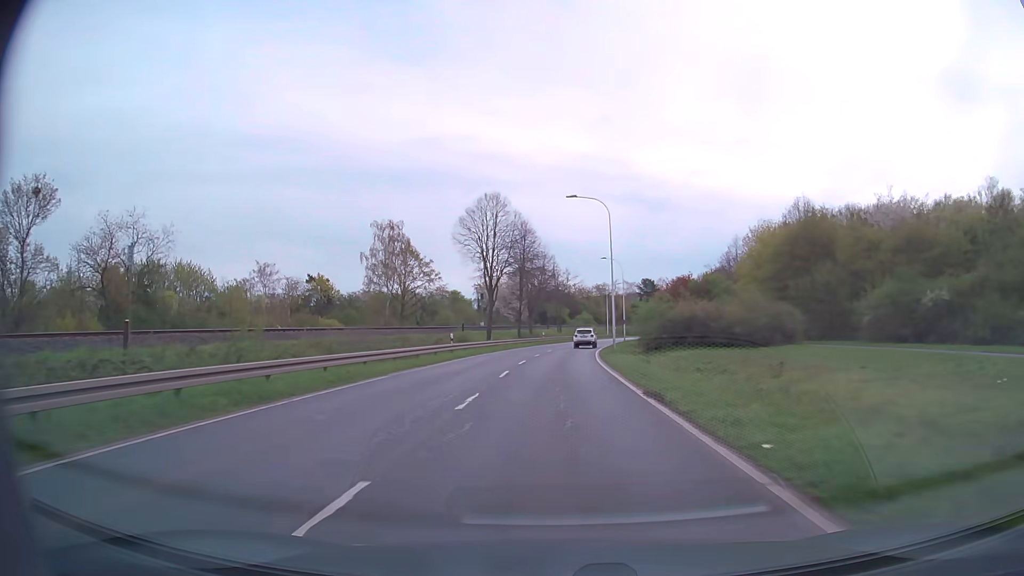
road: secondary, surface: asphalt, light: Day
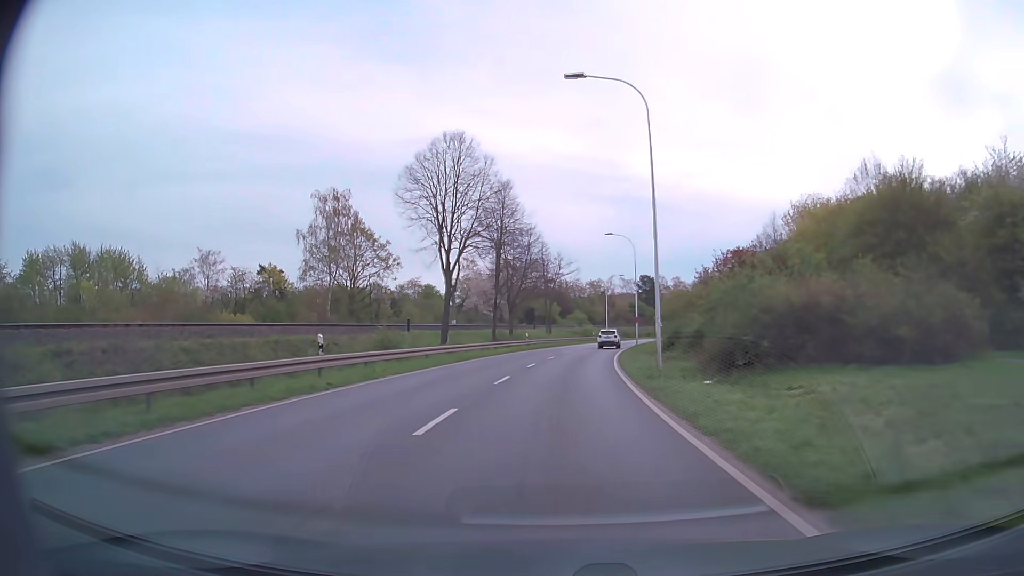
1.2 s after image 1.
(+0.1, +20.9) m; +1°
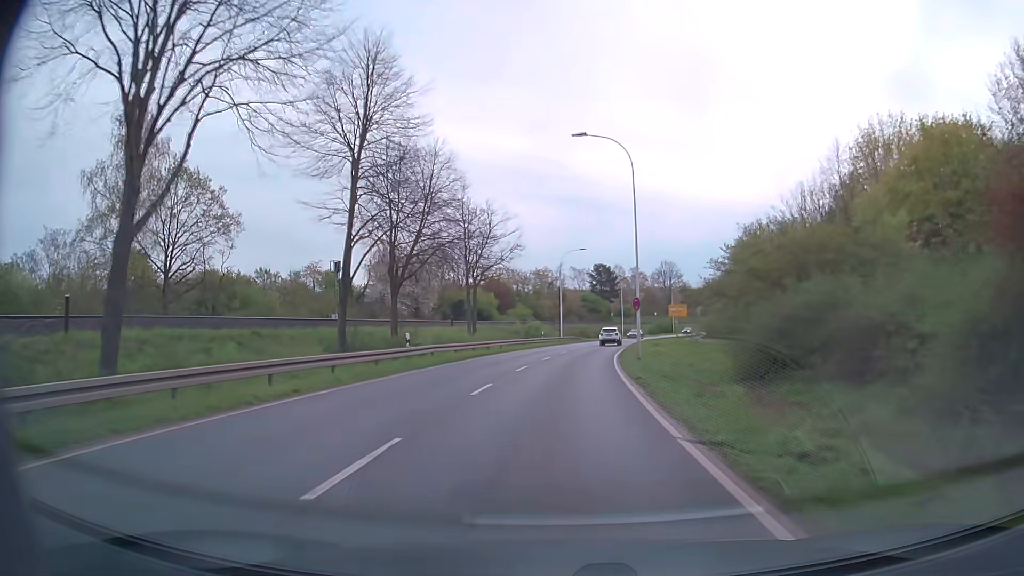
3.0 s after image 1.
(+1.2, +30.6) m; +5°
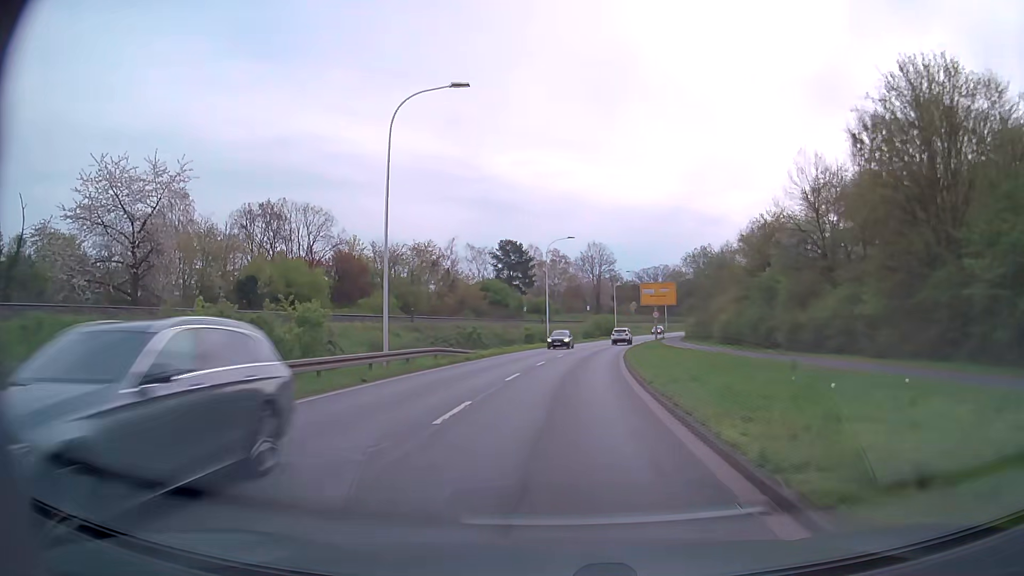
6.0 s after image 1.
(+3.2, +49.0) m; +7°
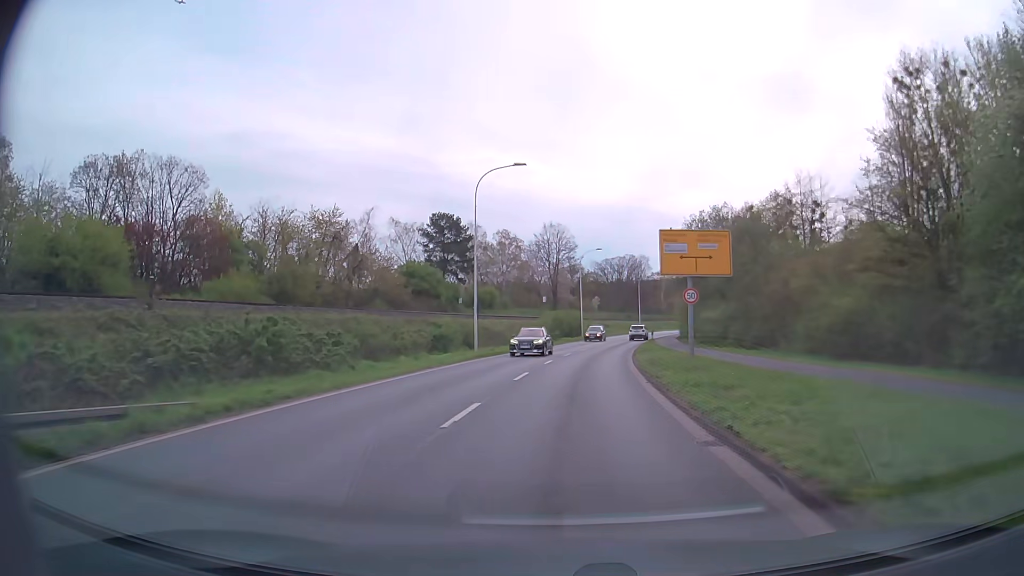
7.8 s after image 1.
(+1.1, +27.4) m; +4°
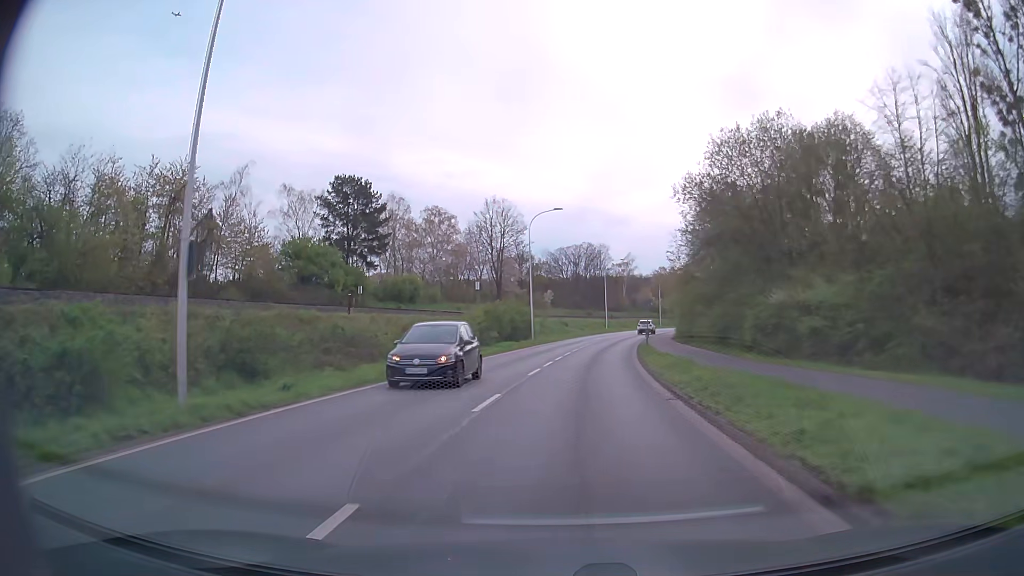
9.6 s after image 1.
(+1.0, +25.0) m; +4°
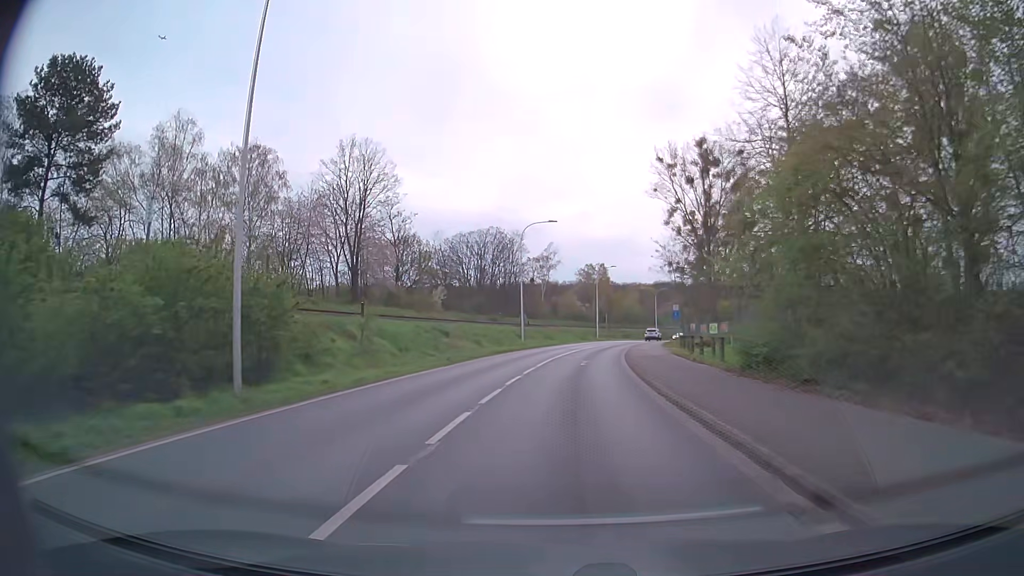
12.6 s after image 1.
(+2.3, +38.8) m; +8°
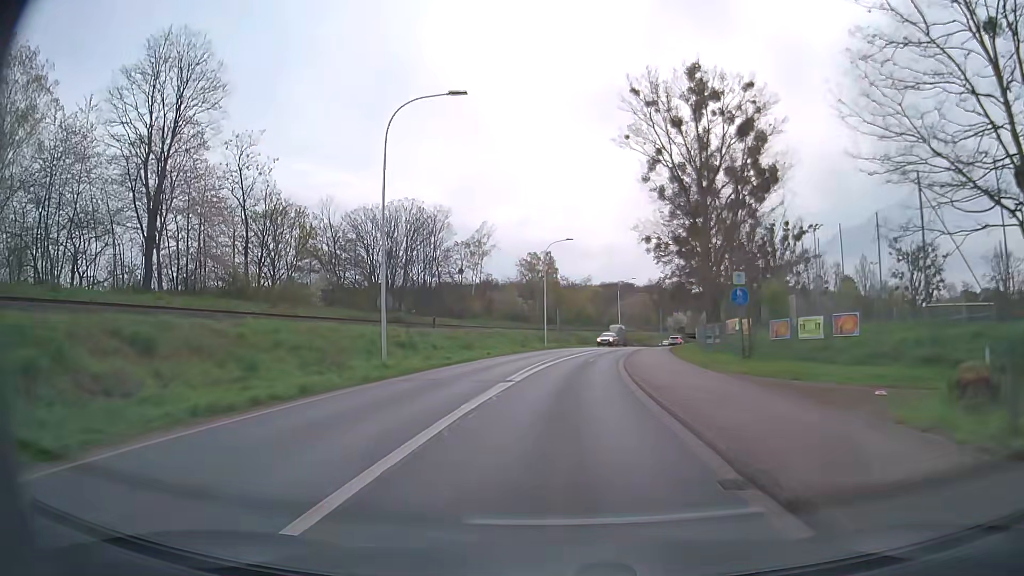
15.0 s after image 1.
(+1.1, +29.0) m; +5°
(0, +10) (+1, +20) (+1, +30) (+2, +40) (+4, +50) (+6, +60) (+8, +69) (+10, +79) (+13, +89) (+17, +98) m
